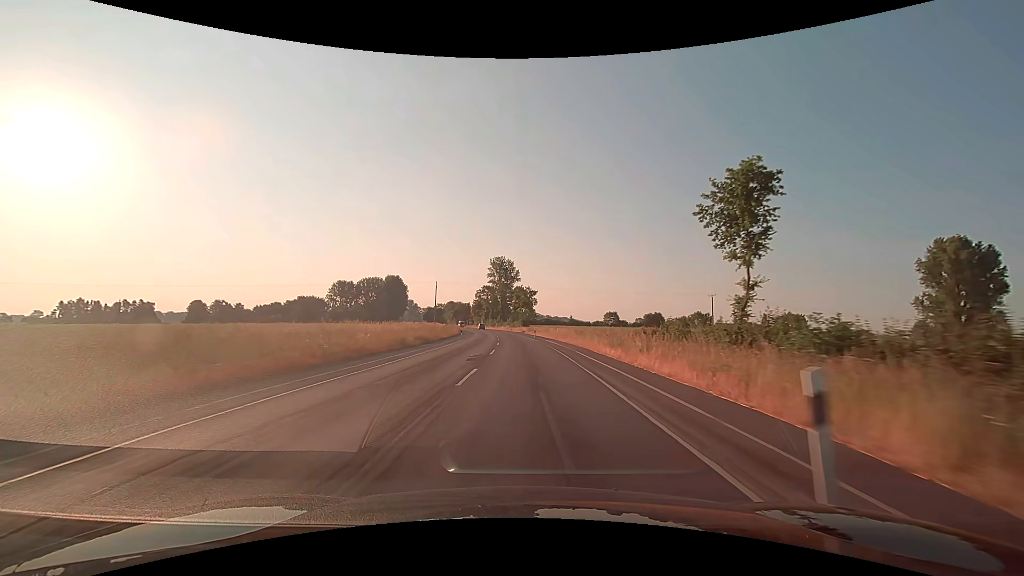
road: secondary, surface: asphalt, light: Day
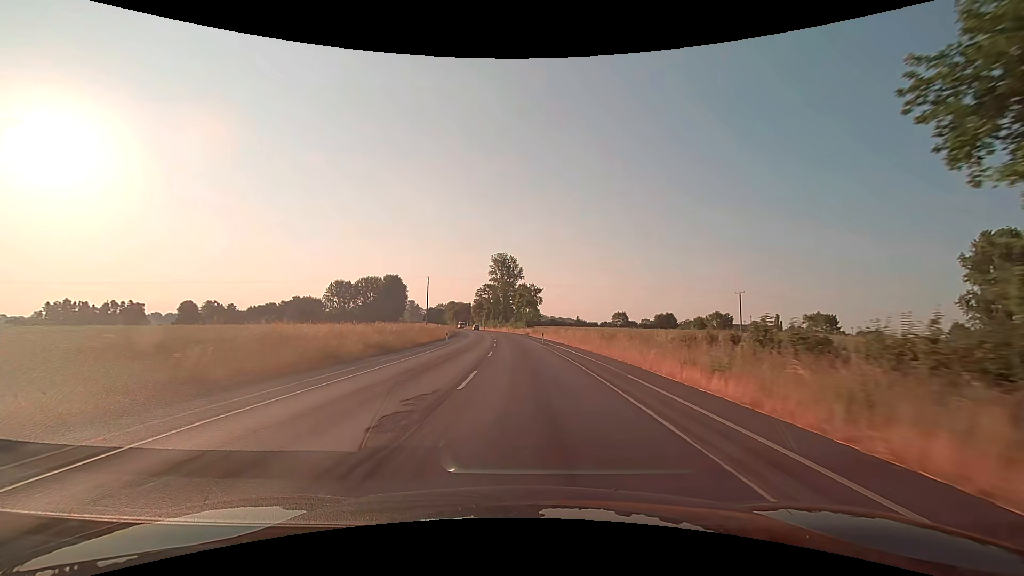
(0.0, +12.5) m; 0°
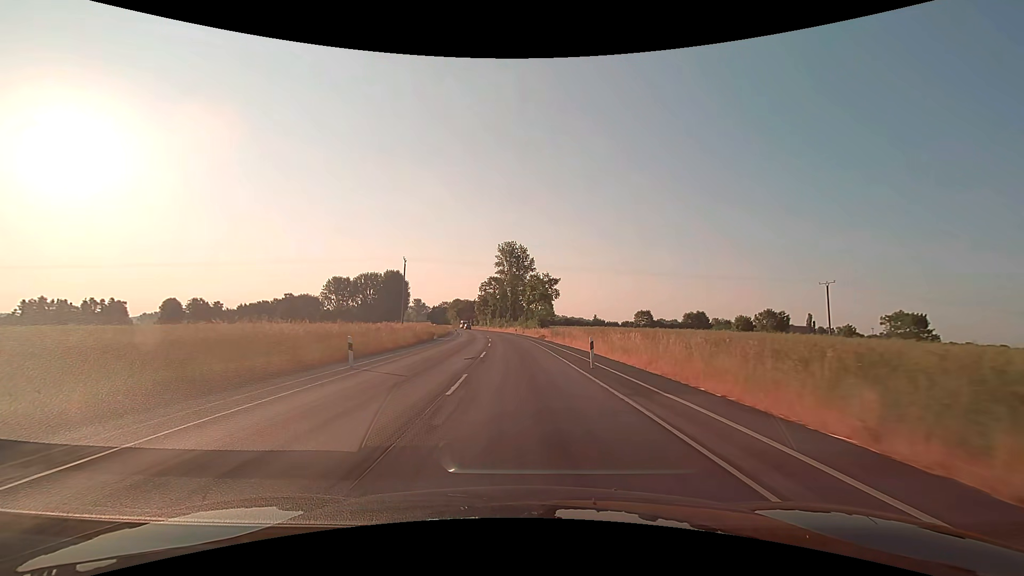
(-0.3, +25.0) m; -1°
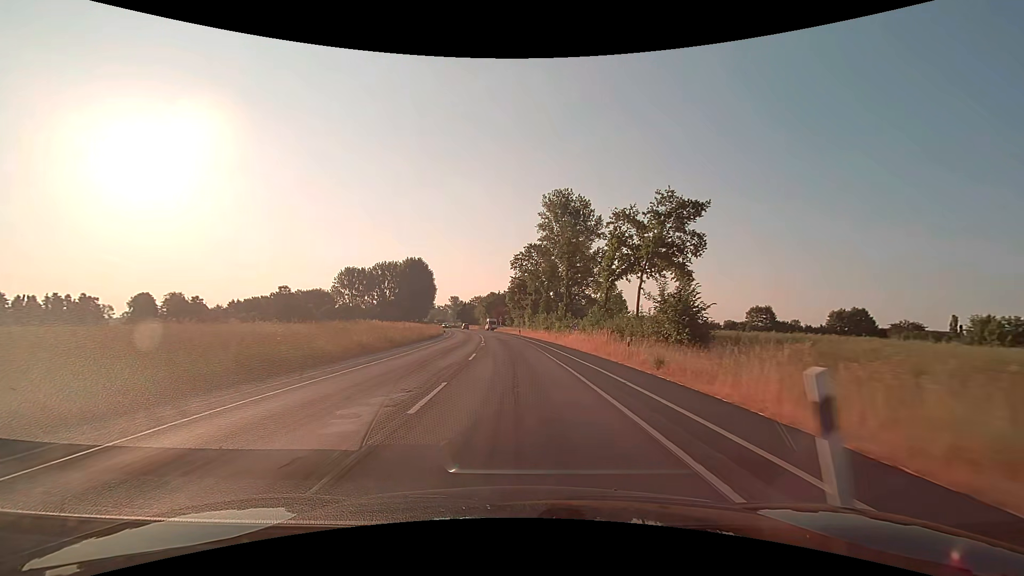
(-2.7, +62.5) m; -5°
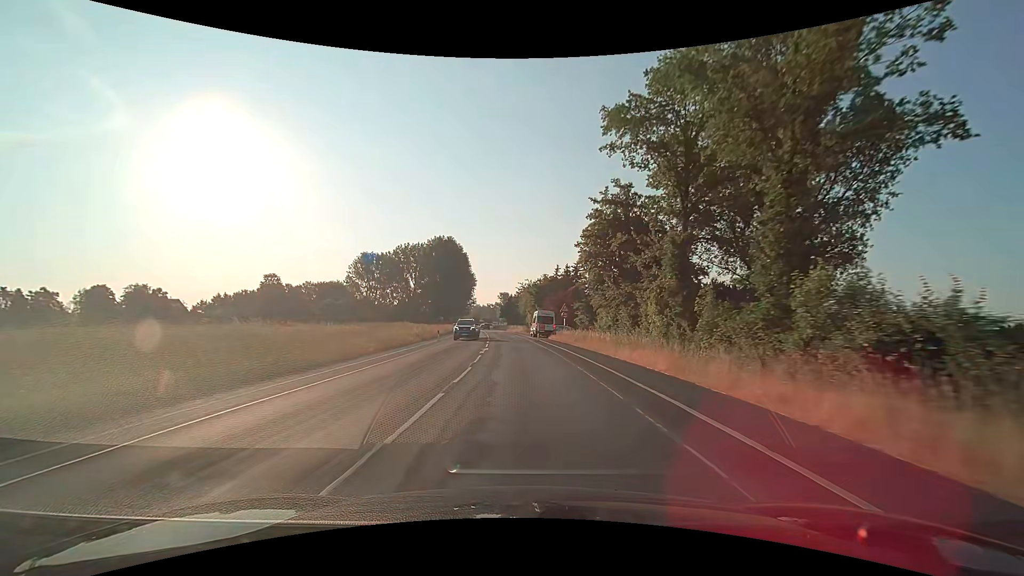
(-3.5, +62.4) m; -6°
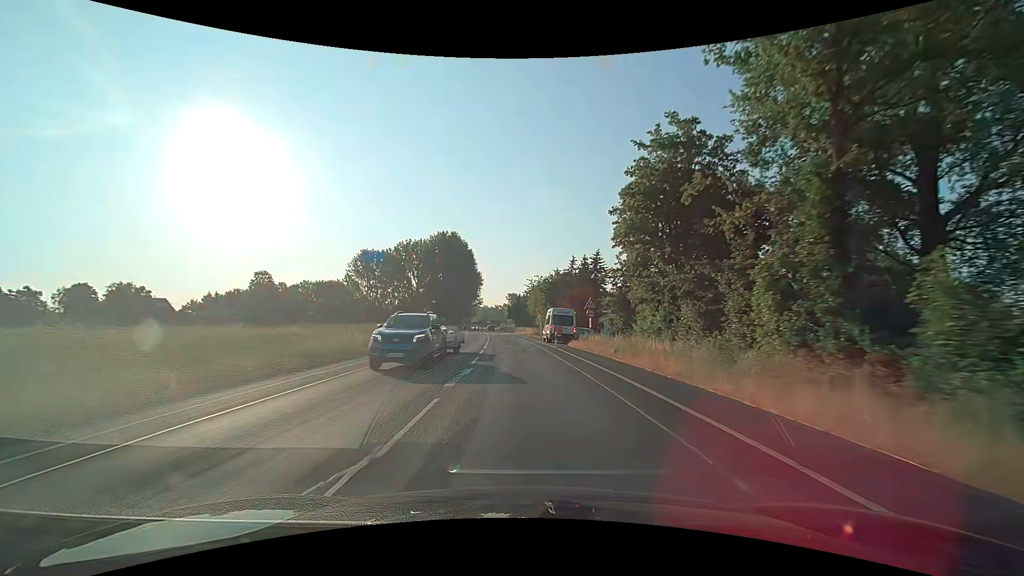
(-0.1, +12.5) m; -1°
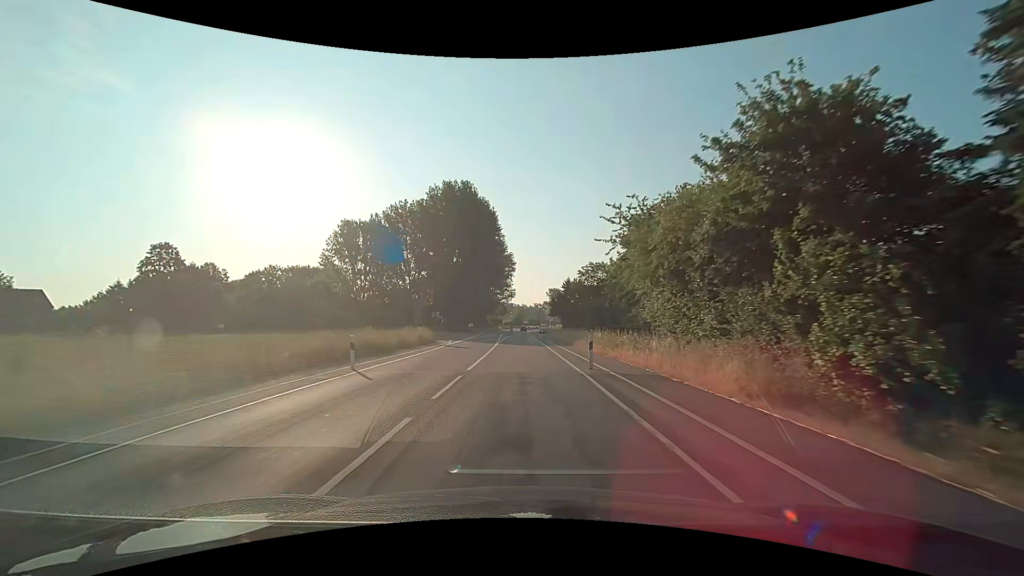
(-2.5, +62.5) m; -4°
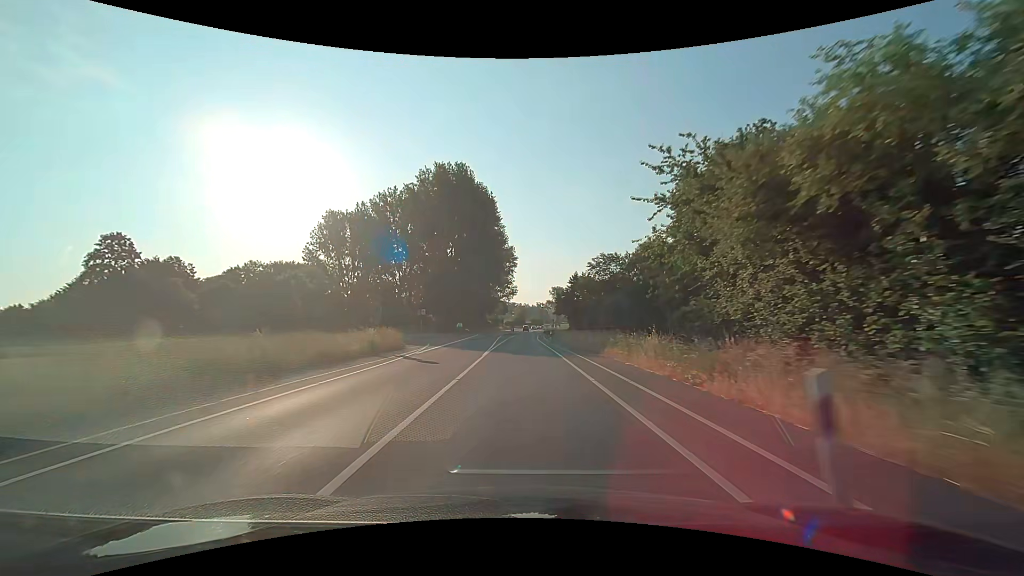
(-0.1, +12.5) m; 0°
(0, +10) (0, +20) (0, +30) (0, +40) (0, +50) (0, +60) (0, +70) (+1, +80) (+1, +90) (+1, +100) m
